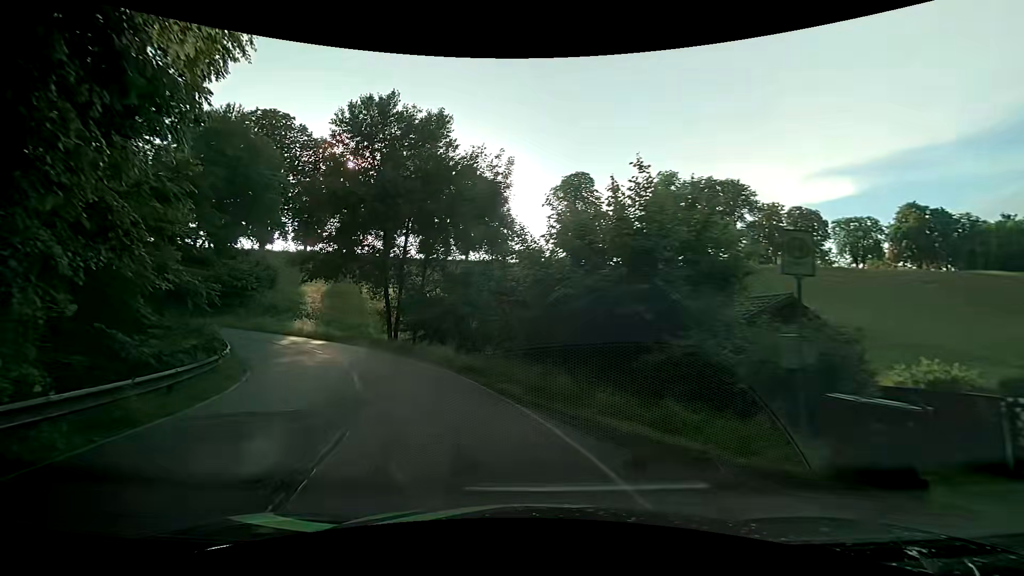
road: tertiary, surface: asphalt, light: Day
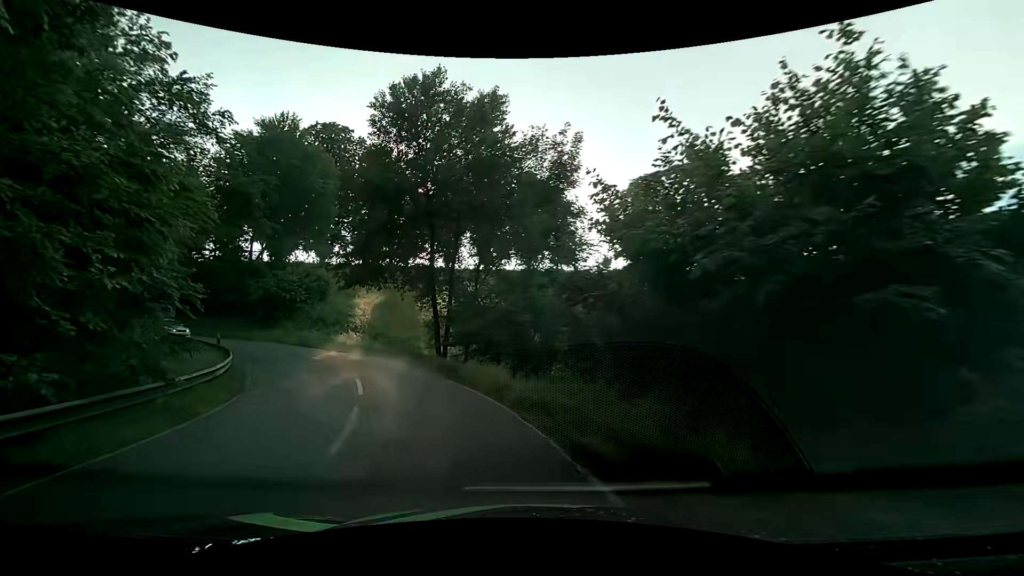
(-0.2, +5.4) m; -7°
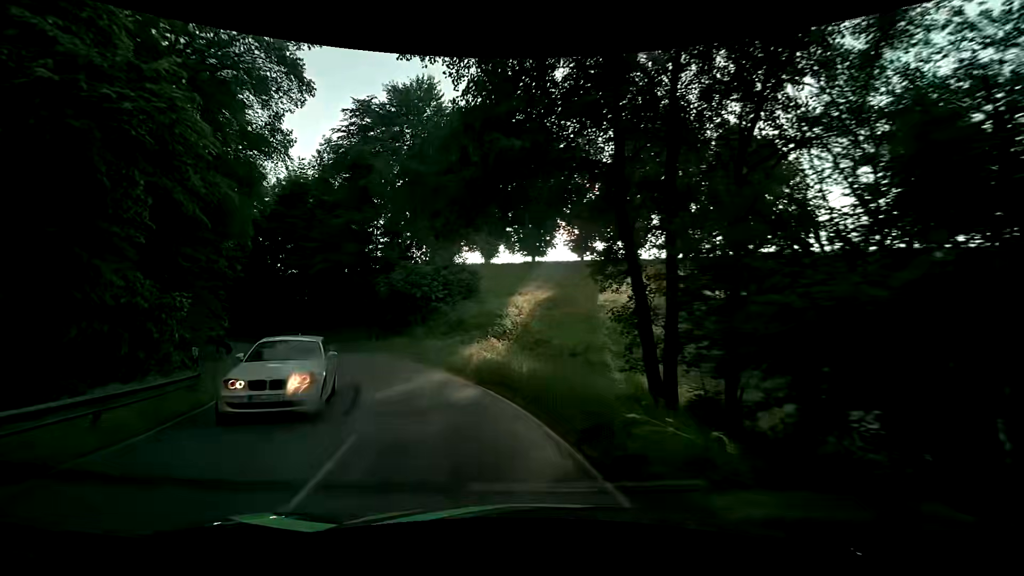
(-2.8, +15.8) m; -21°
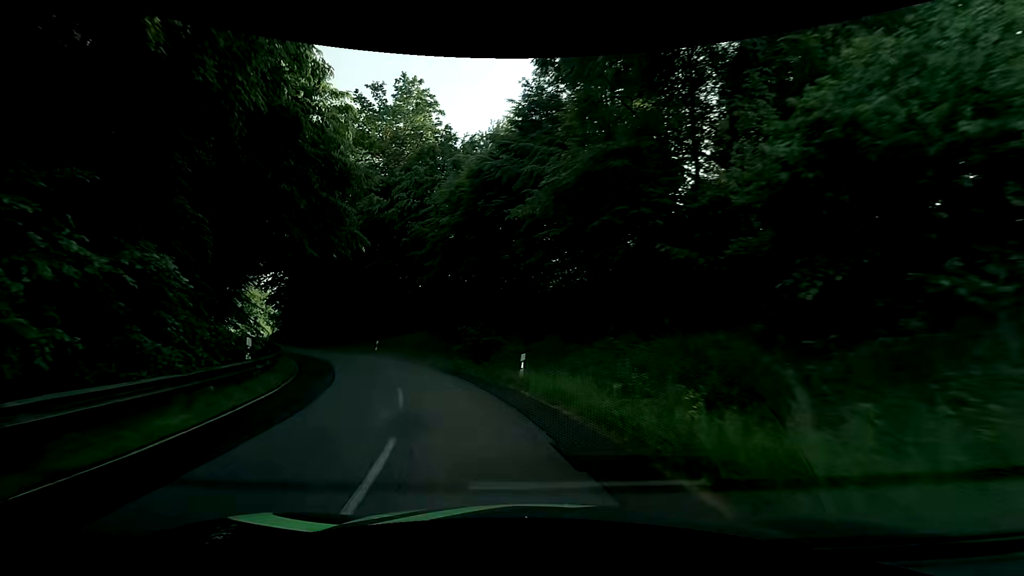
(-7.7, +24.7) m; -35°
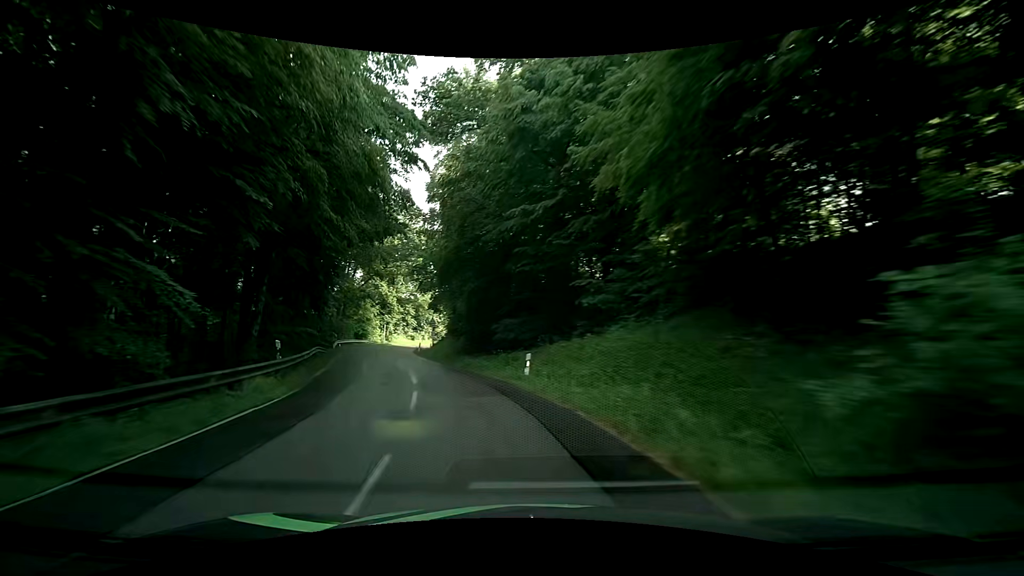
(-3.9, +19.9) m; -22°
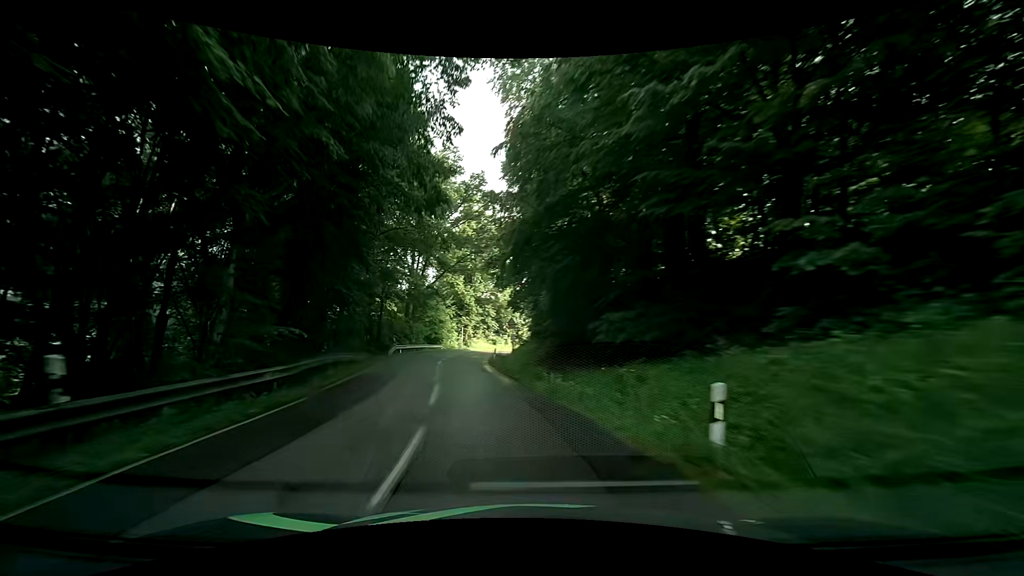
(-0.9, +10.2) m; -9°
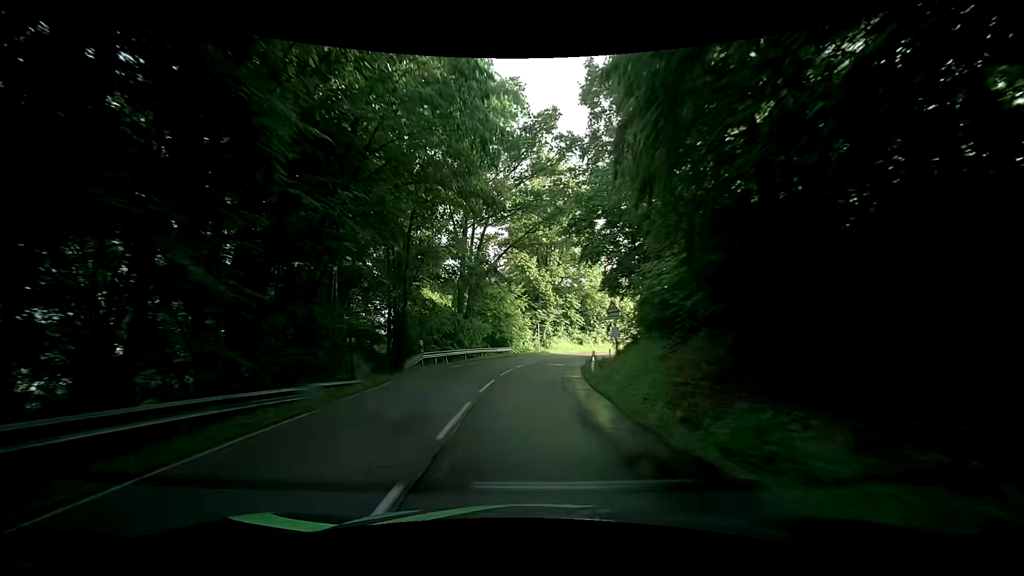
(-1.8, +16.2) m; -10°
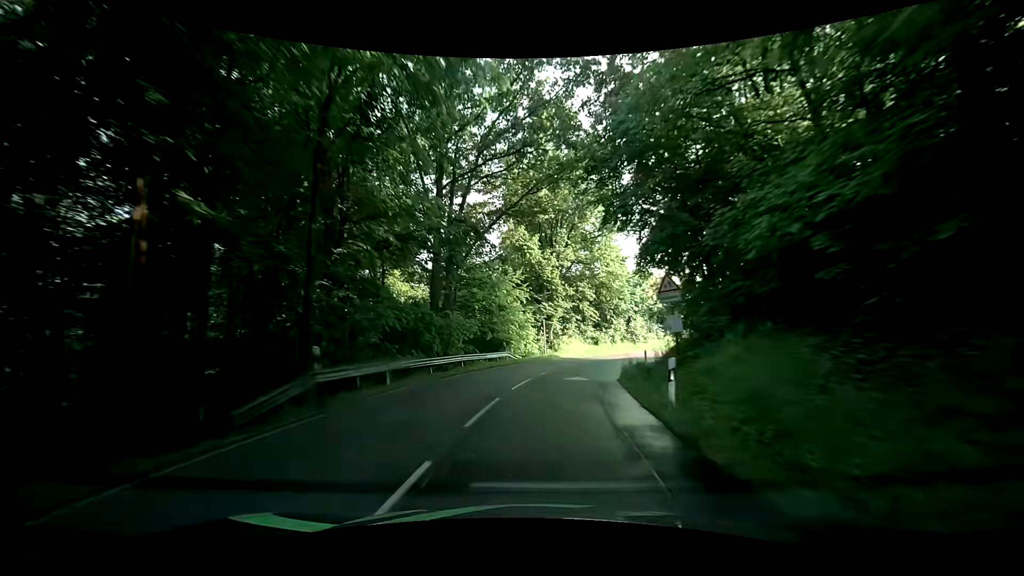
(-0.1, +11.4) m; 0°
(0, +10) (+1, +20) (+2, +30) (+6, +39) (+12, +47) (+18, +55) (+26, +61) (+35, +65) (+45, +69) (+55, +70) m
